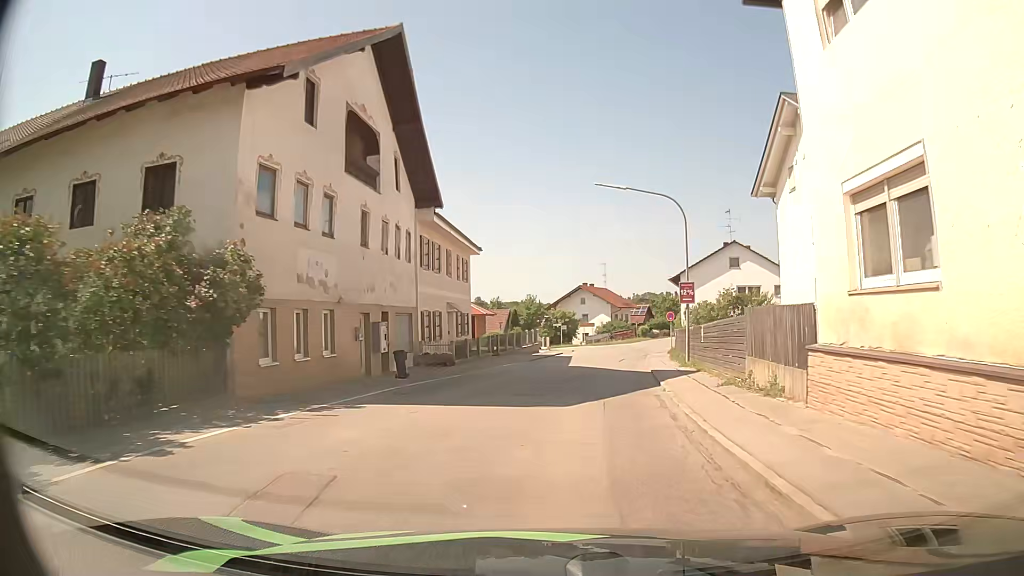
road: secondary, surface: asphalt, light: Day
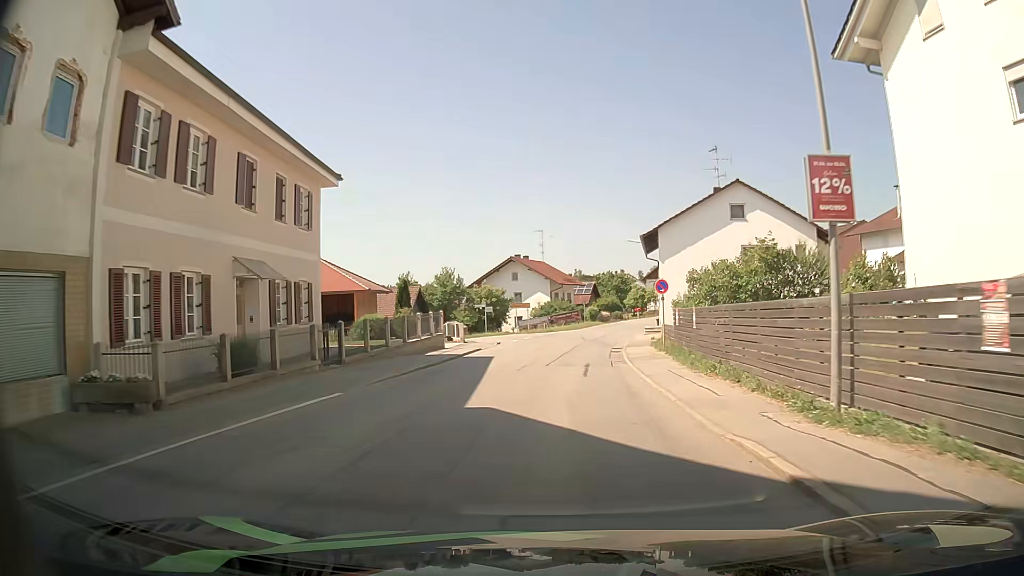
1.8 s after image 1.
(+1.2, +19.1) m; +5°
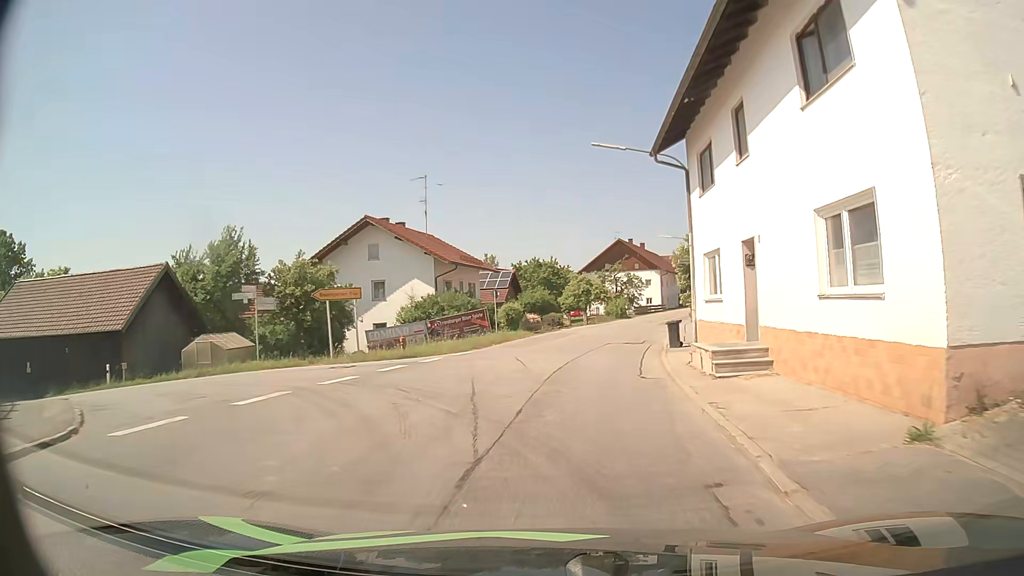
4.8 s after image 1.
(+2.5, +33.4) m; +8°
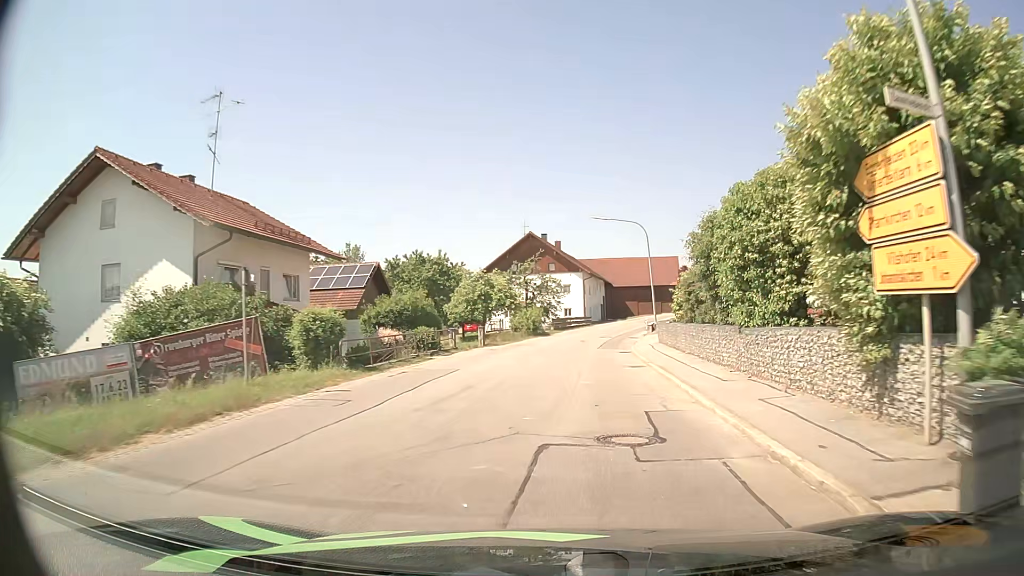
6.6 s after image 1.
(+1.0, +20.6) m; +7°
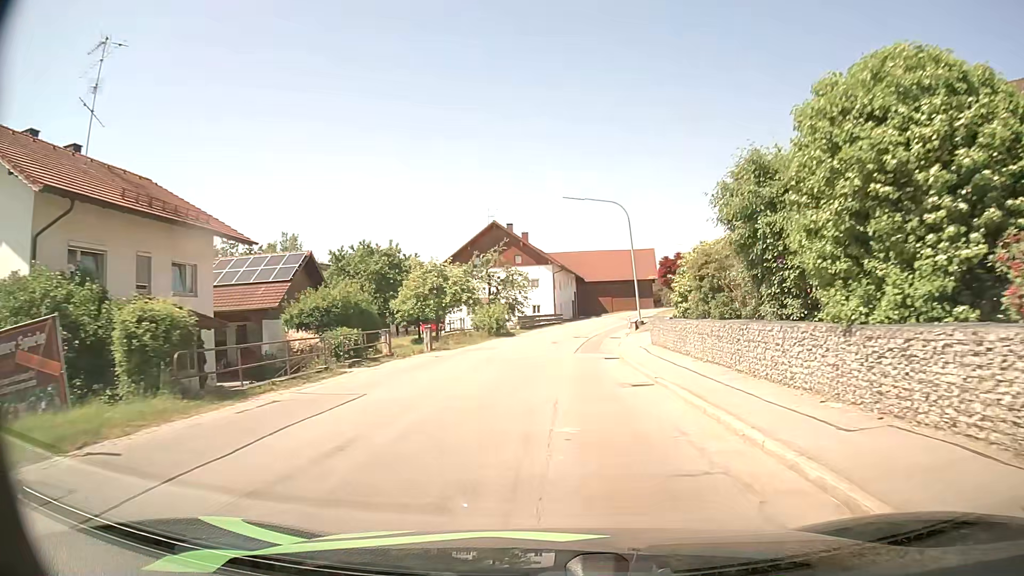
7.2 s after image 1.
(+0.2, +6.9) m; +3°
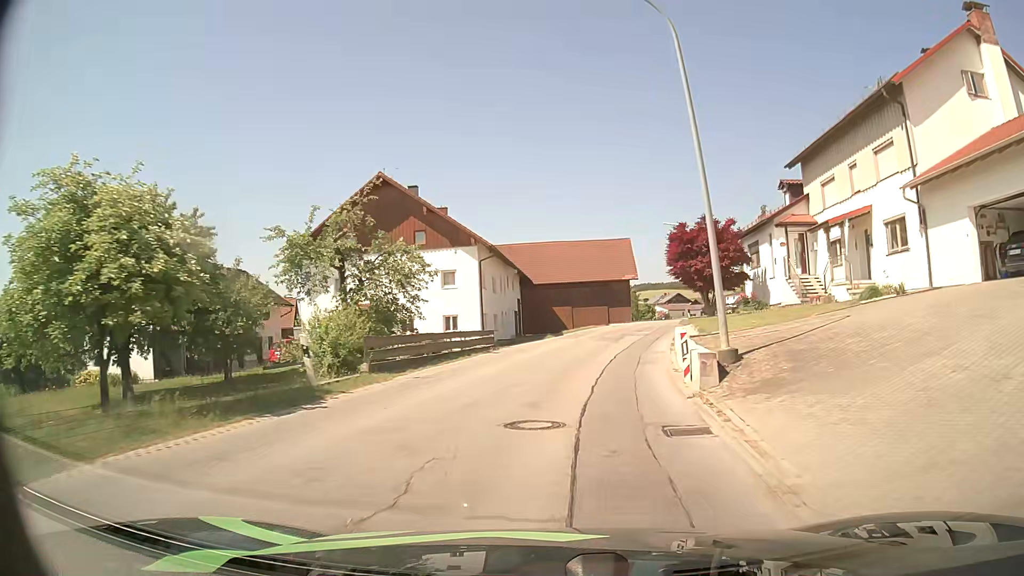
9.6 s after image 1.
(+0.9, +27.2) m; +4°
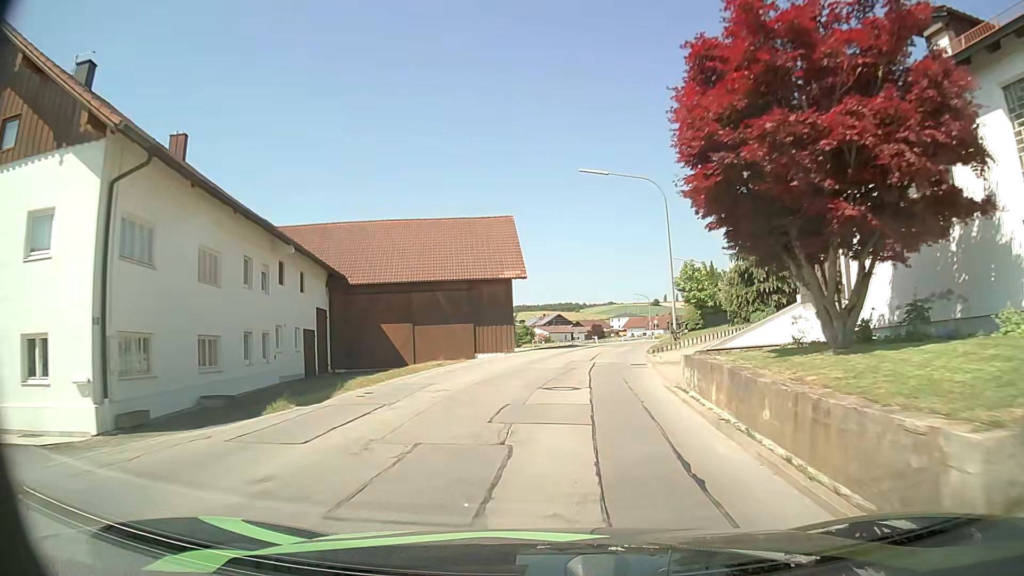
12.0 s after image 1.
(+2.3, +25.5) m; +11°
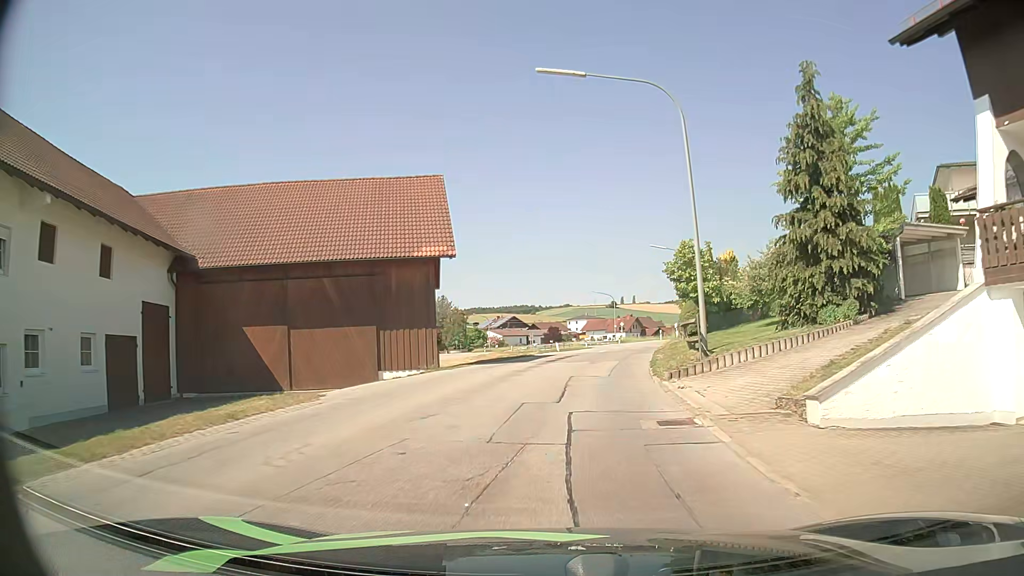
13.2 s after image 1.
(+0.4, +12.4) m; +4°
(0, +10) (+1, +20) (+2, +30) (+4, +40) (+6, +49) (+8, +59) (+8, +69) (+8, +79) (+6, +89) (+3, +99) m
